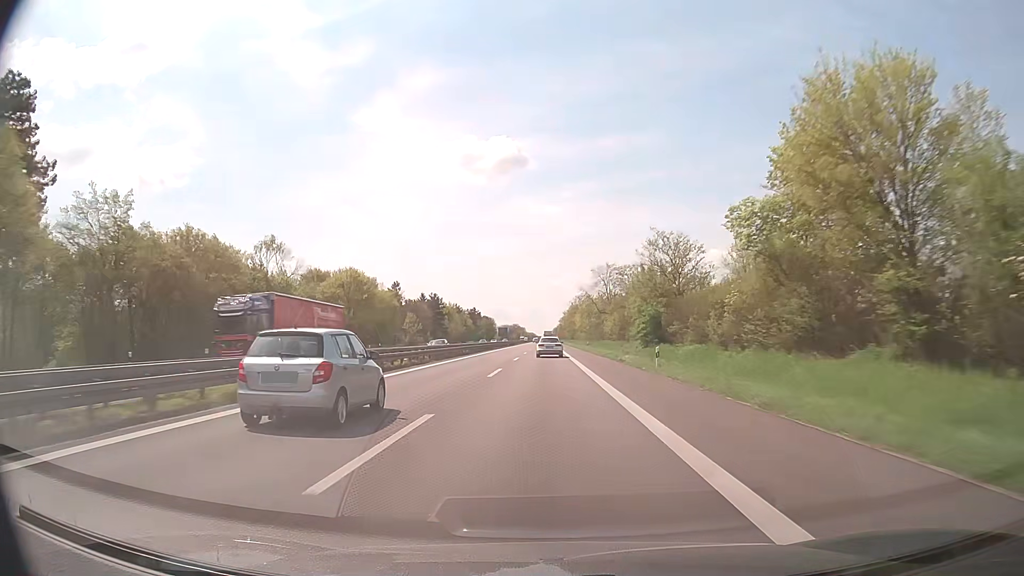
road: trunk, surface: asphalt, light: Day
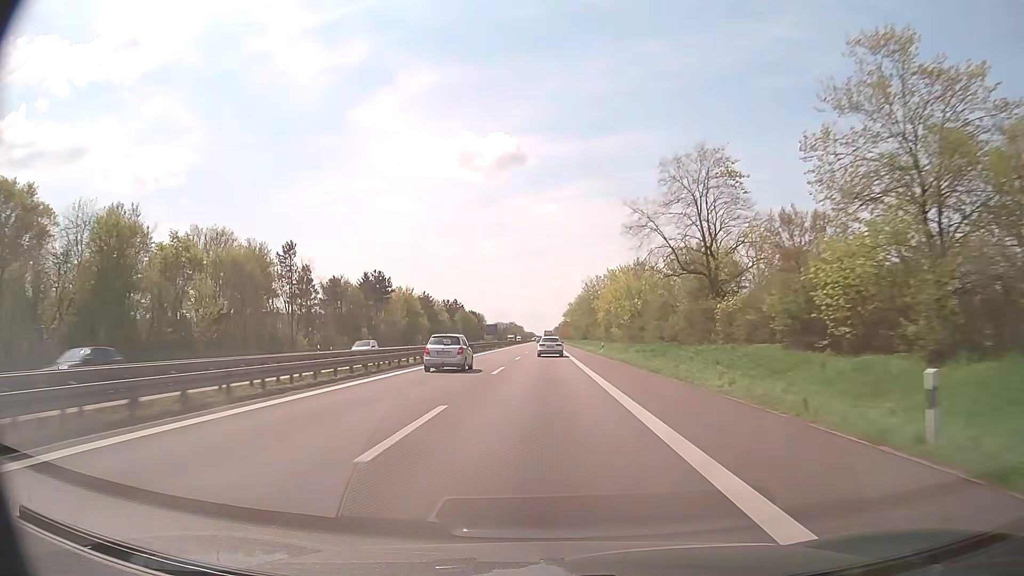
(-0.2, +70.9) m; 0°
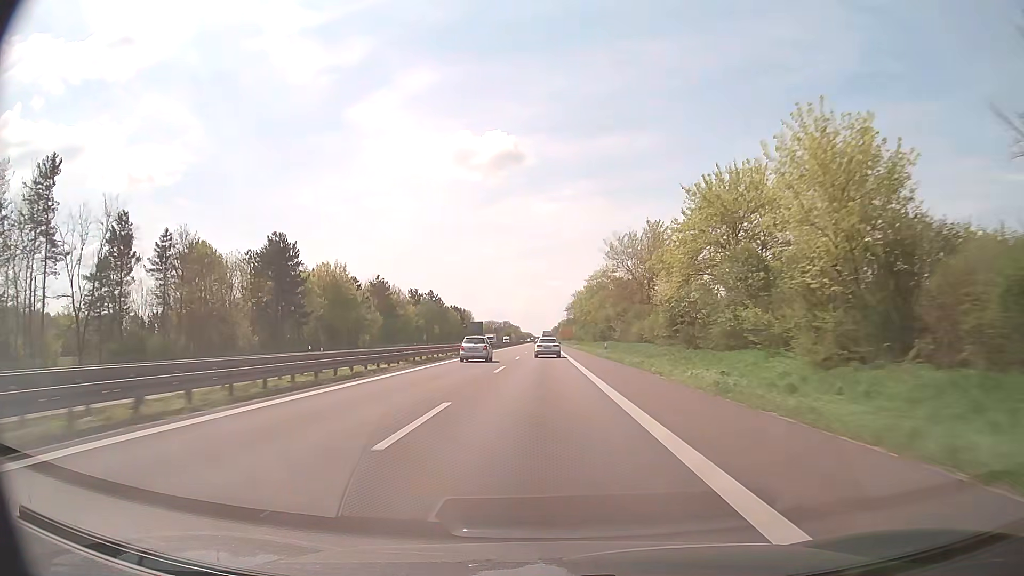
(0.0, +53.8) m; 0°
(0, +10) (0, +20) (0, +30) (0, +40) (0, +50) (0, +60) (0, +70) (0, +80) (0, +90) (0, +100) m
